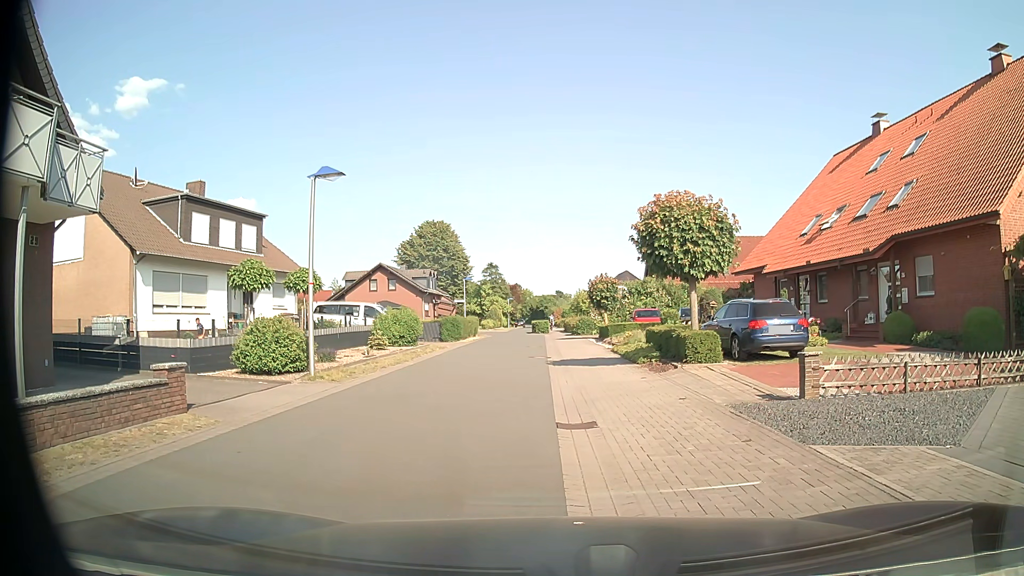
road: residential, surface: asphalt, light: Day
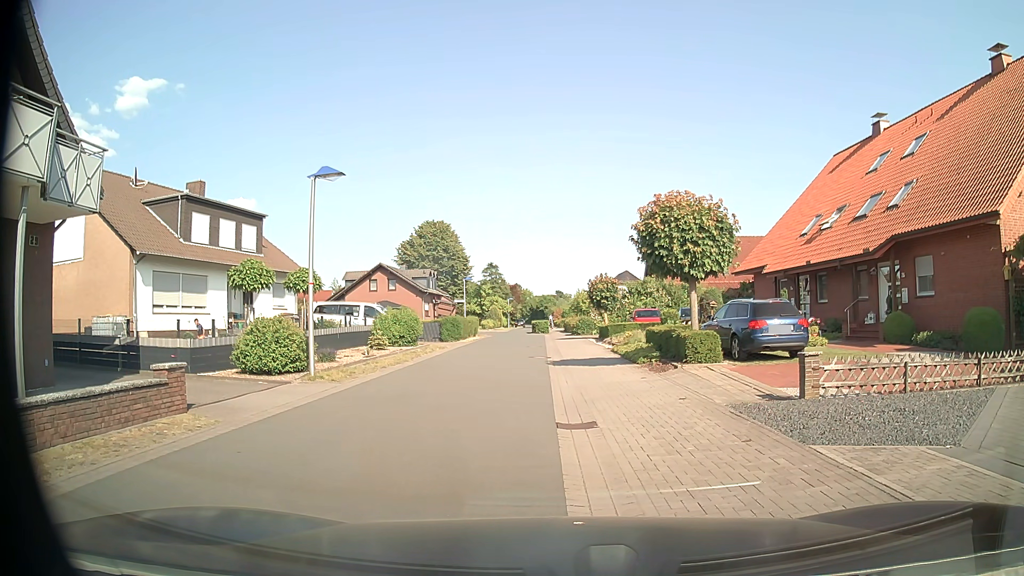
(0.0, 0.0) m; 0°
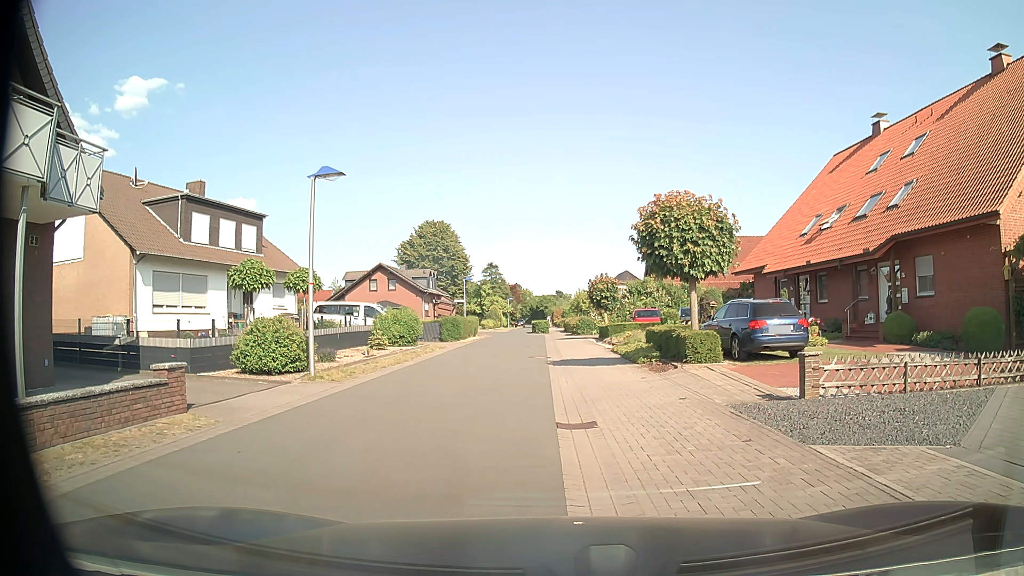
(0.0, 0.0) m; 0°
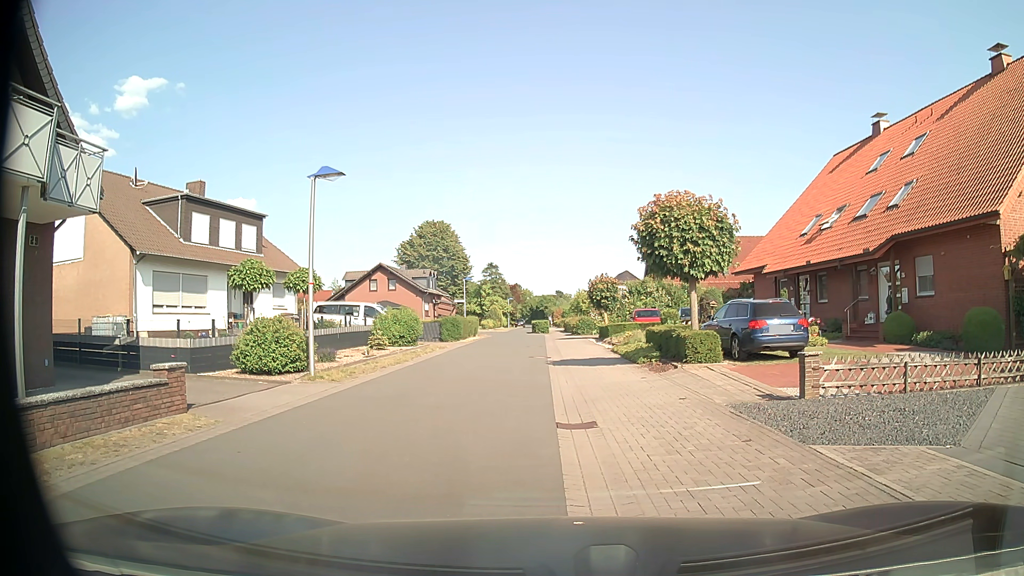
(0.0, 0.0) m; 0°
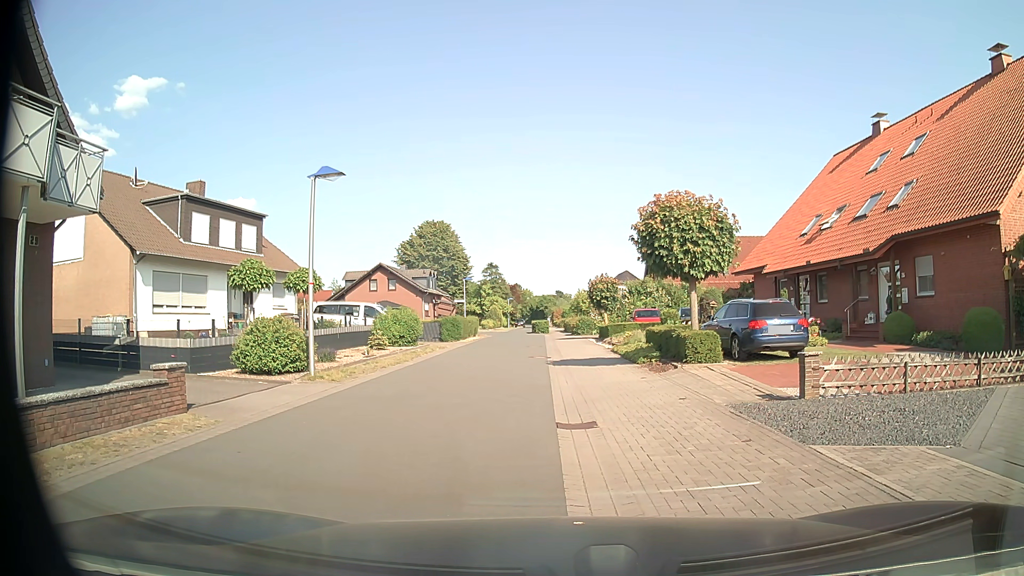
(0.0, 0.0) m; 0°
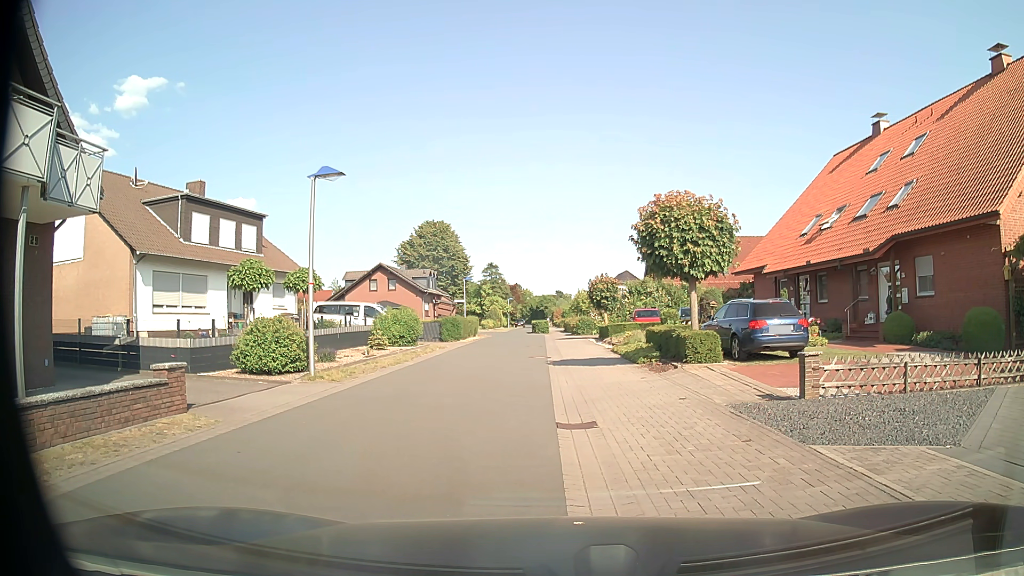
(0.0, 0.0) m; 0°
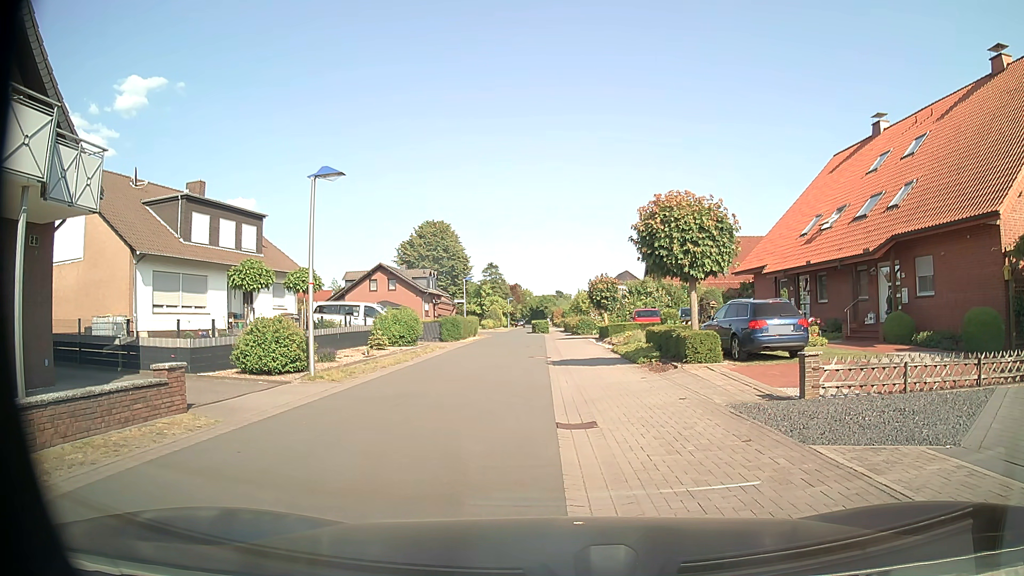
(0.0, 0.0) m; 0°
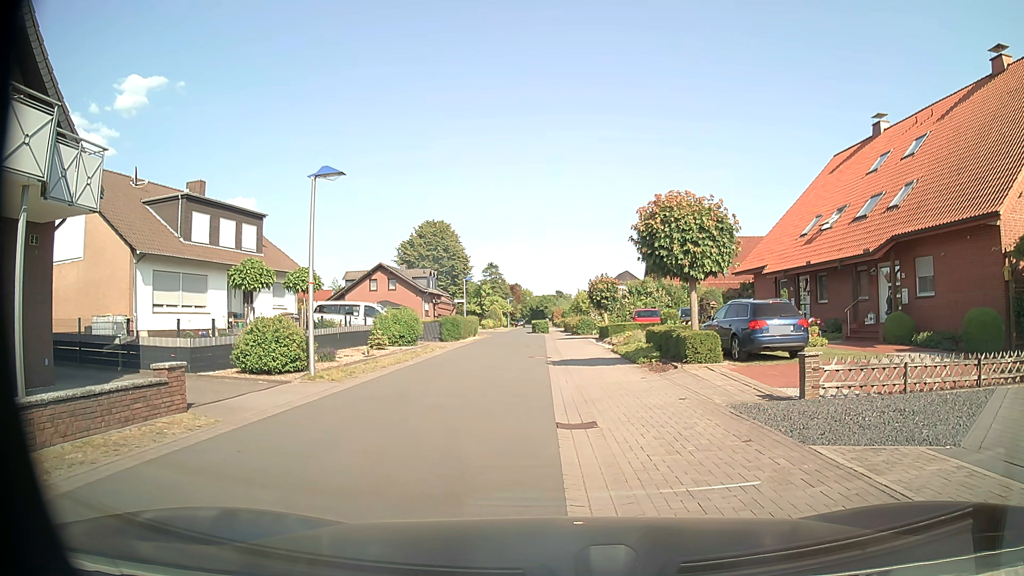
(0.0, 0.0) m; 0°
